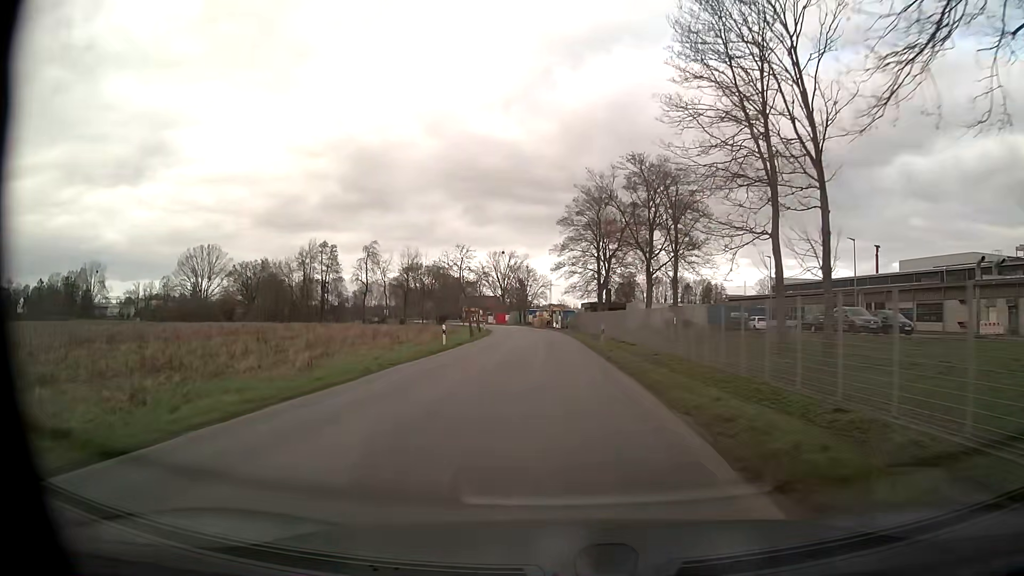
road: unclassified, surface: asphalt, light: Day
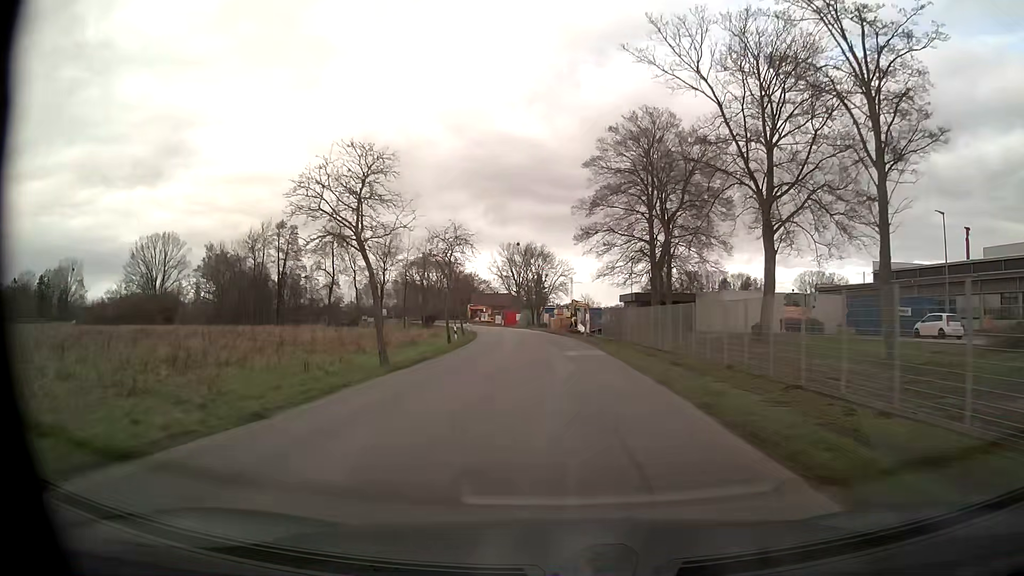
(-0.5, +32.5) m; -2°
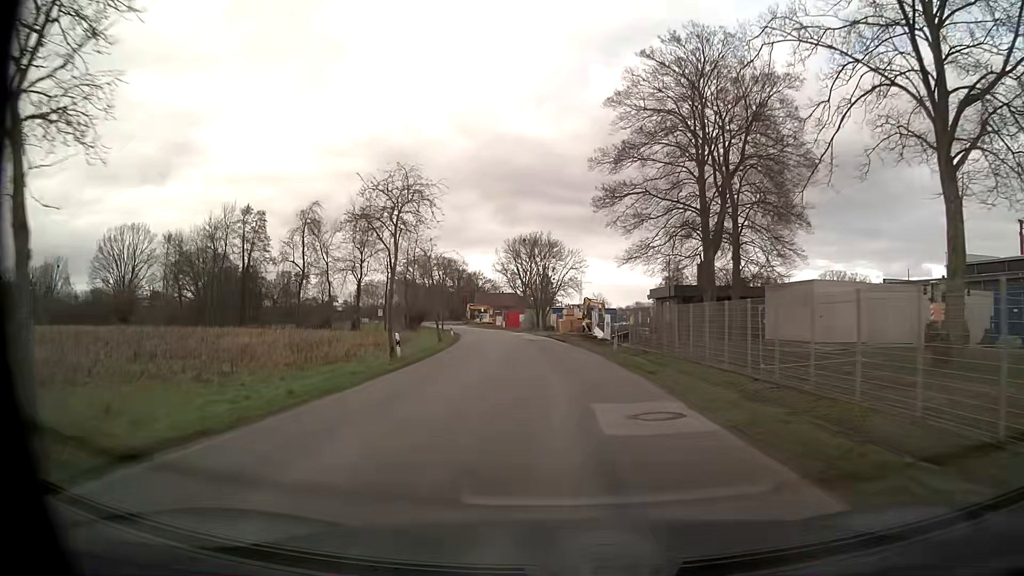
(-0.2, +16.2) m; -1°
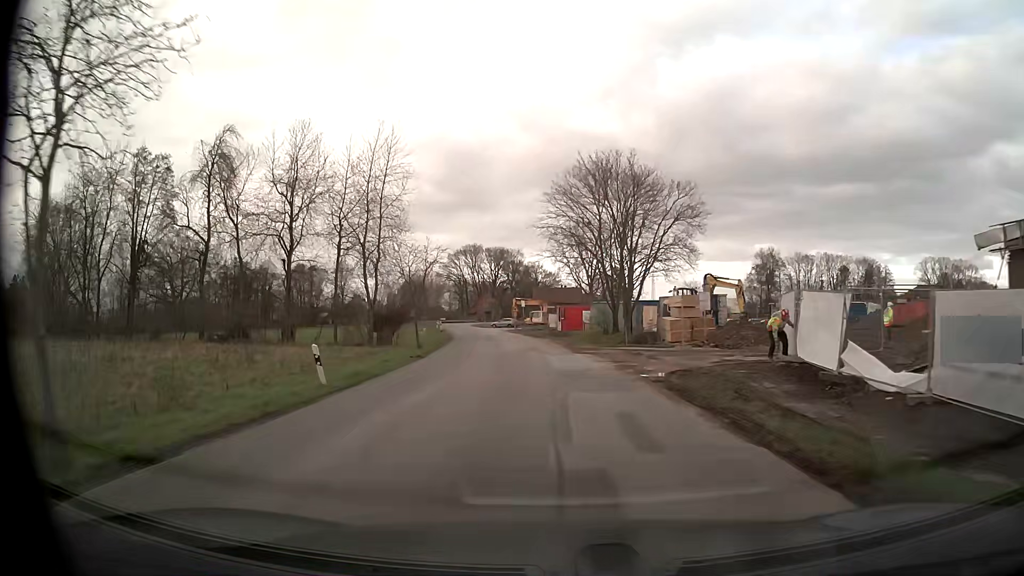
(-1.8, +39.9) m; -5°
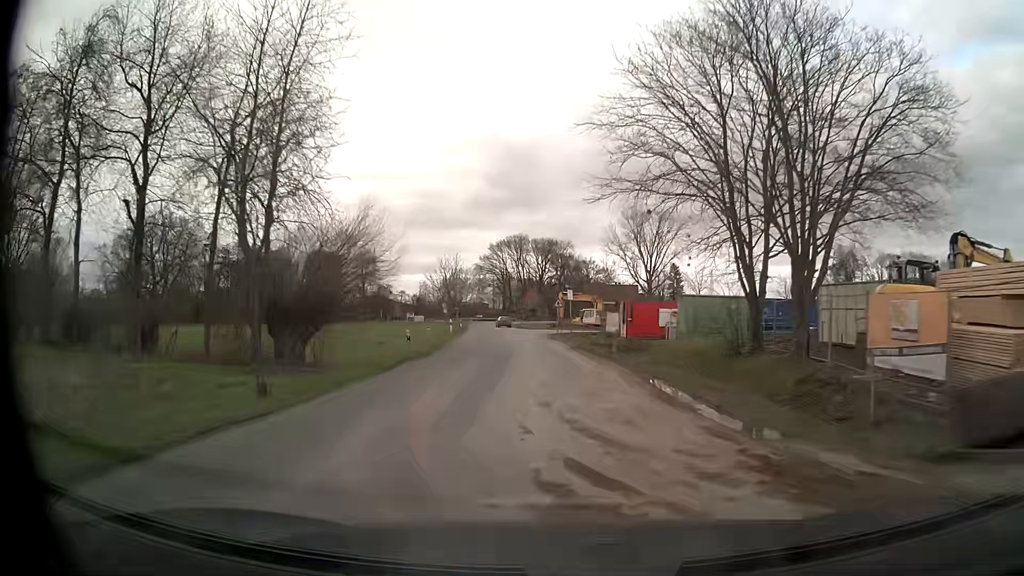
(-1.1, +24.1) m; -4°
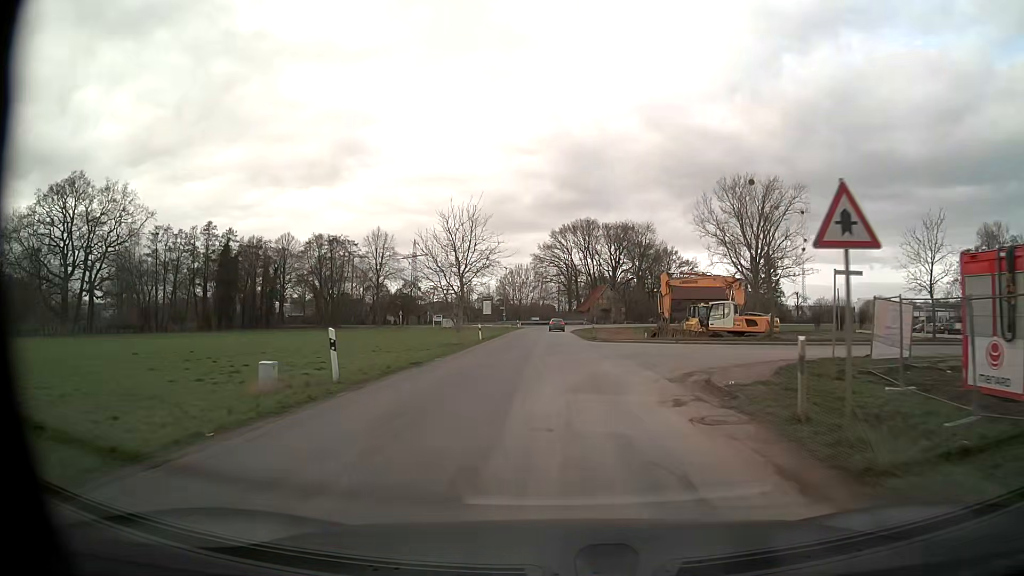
(-2.2, +40.2) m; -6°
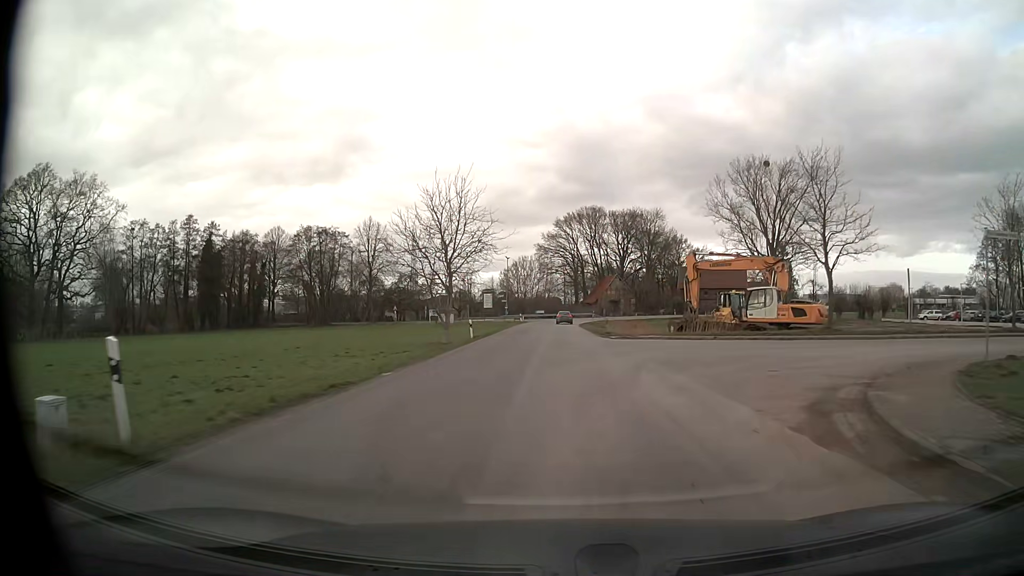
(0.0, +8.0) m; 0°
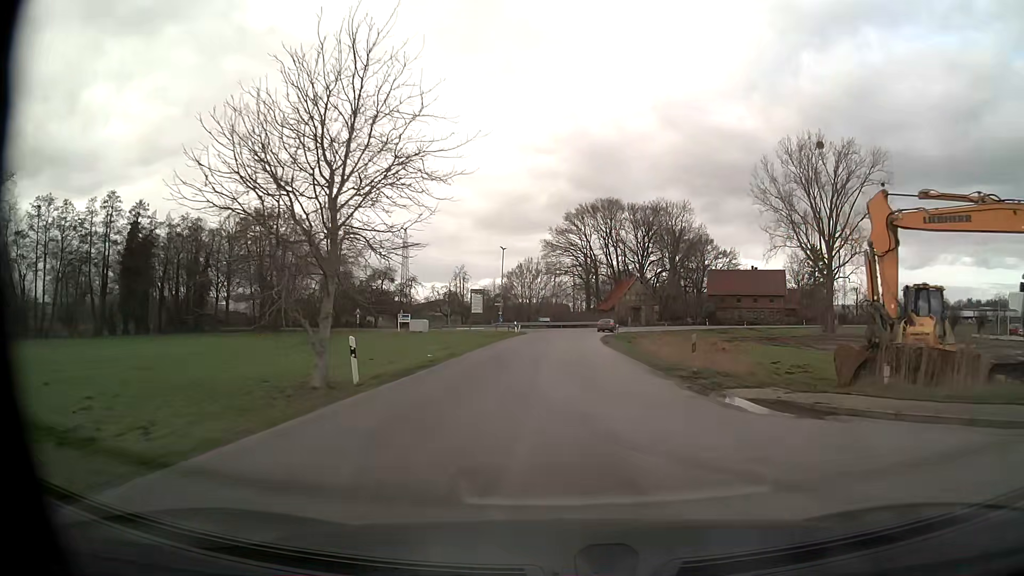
(-0.5, +23.8) m; -1°
